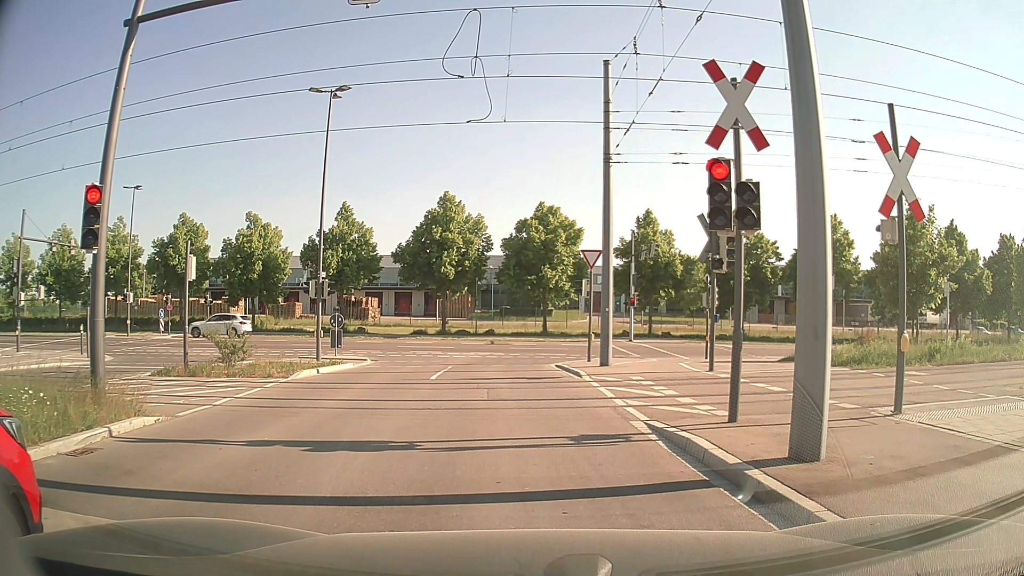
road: tertiary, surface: asphalt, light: Day
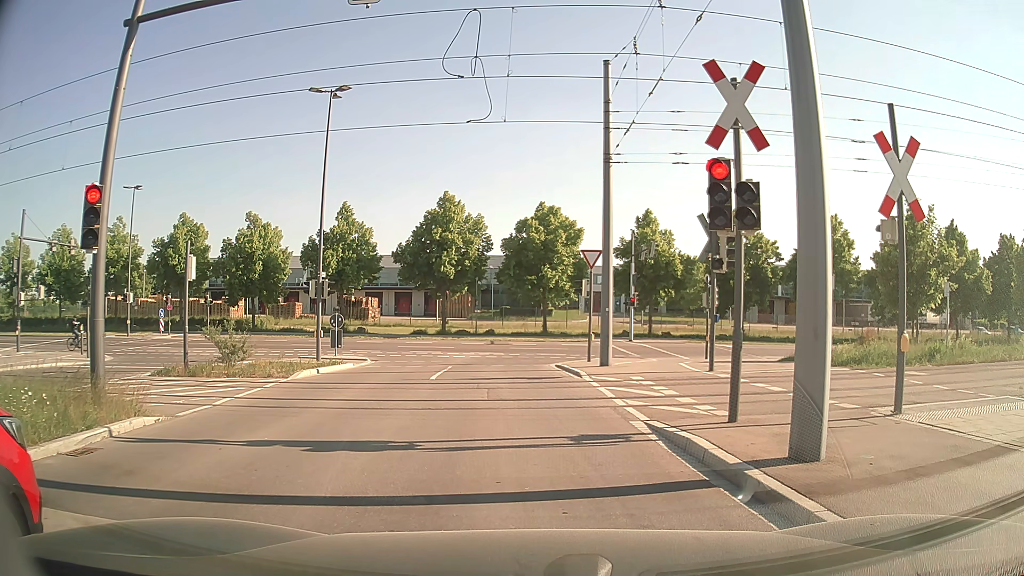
(0.0, 0.0) m; 0°
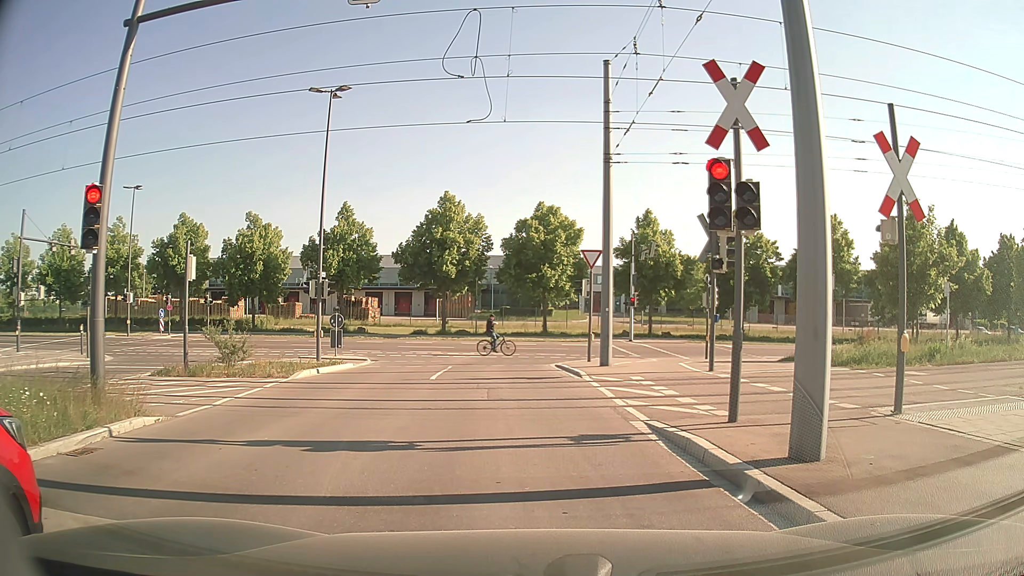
(0.0, 0.0) m; 0°
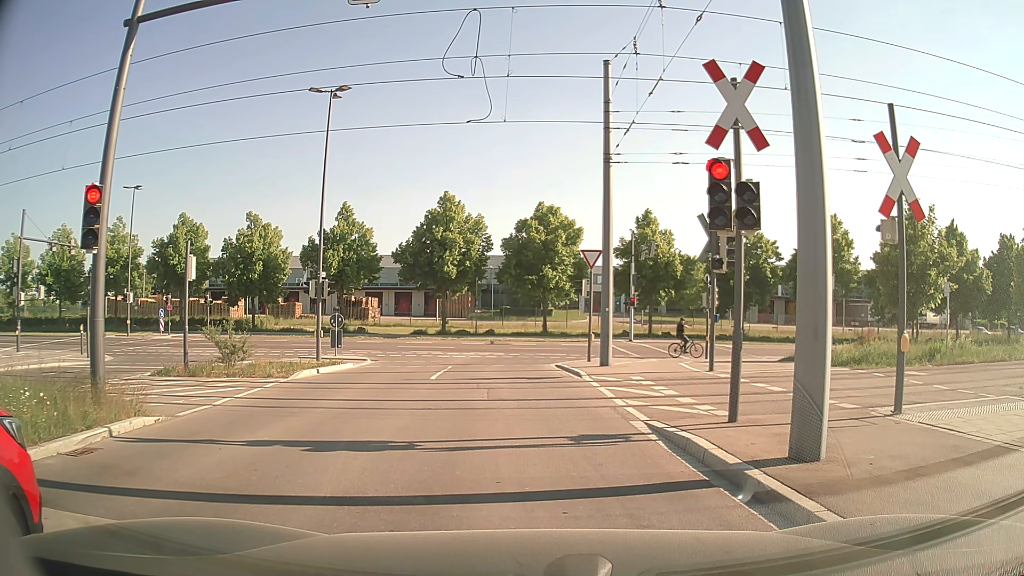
(0.0, 0.0) m; 0°
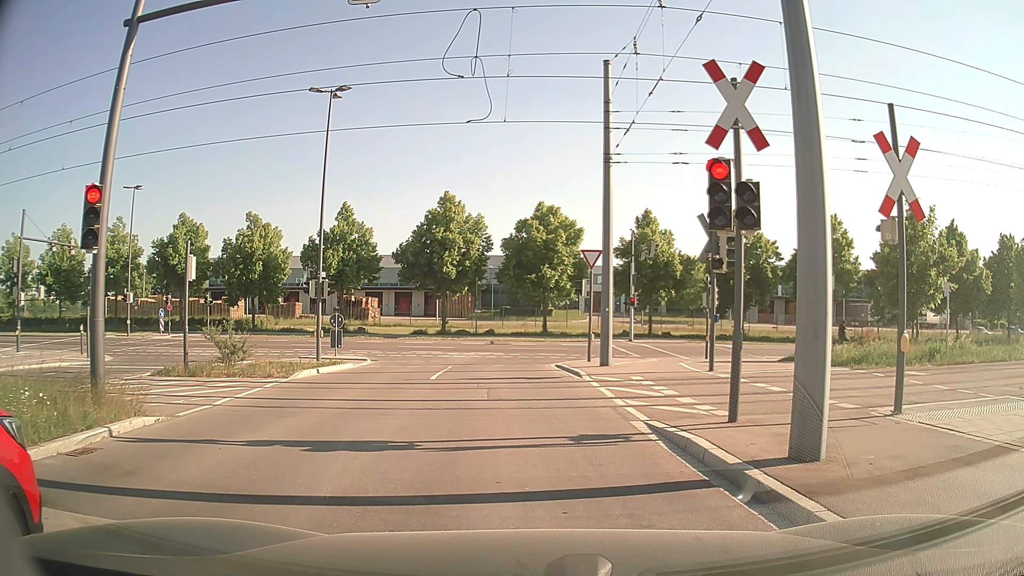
(0.0, 0.0) m; 0°
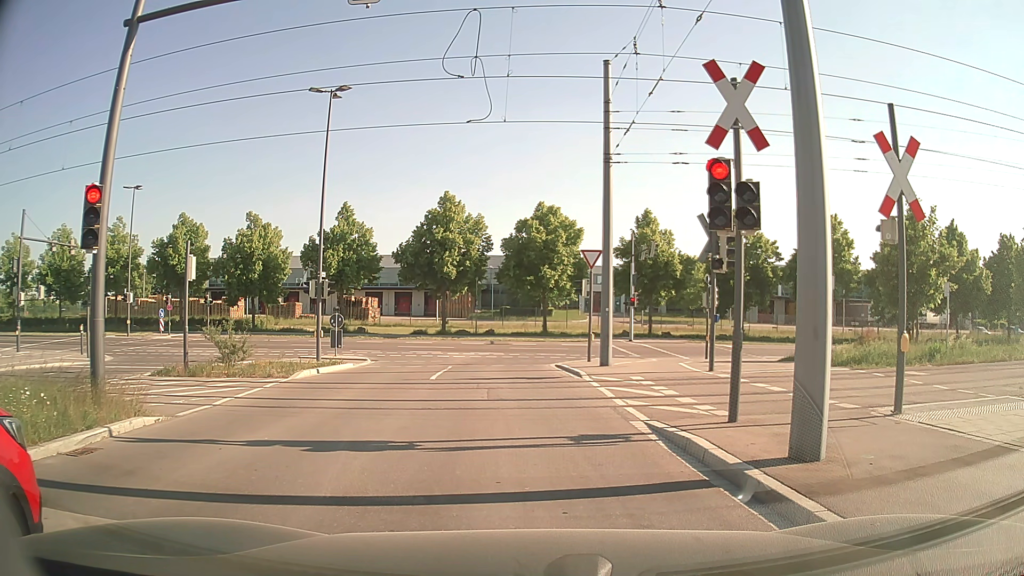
(0.0, 0.0) m; 0°
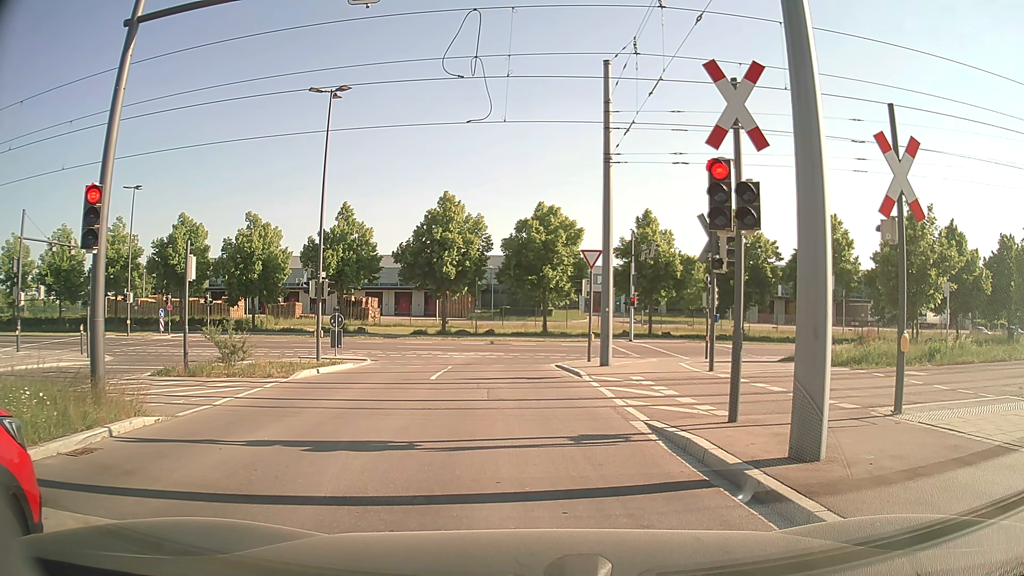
(0.0, 0.0) m; 0°
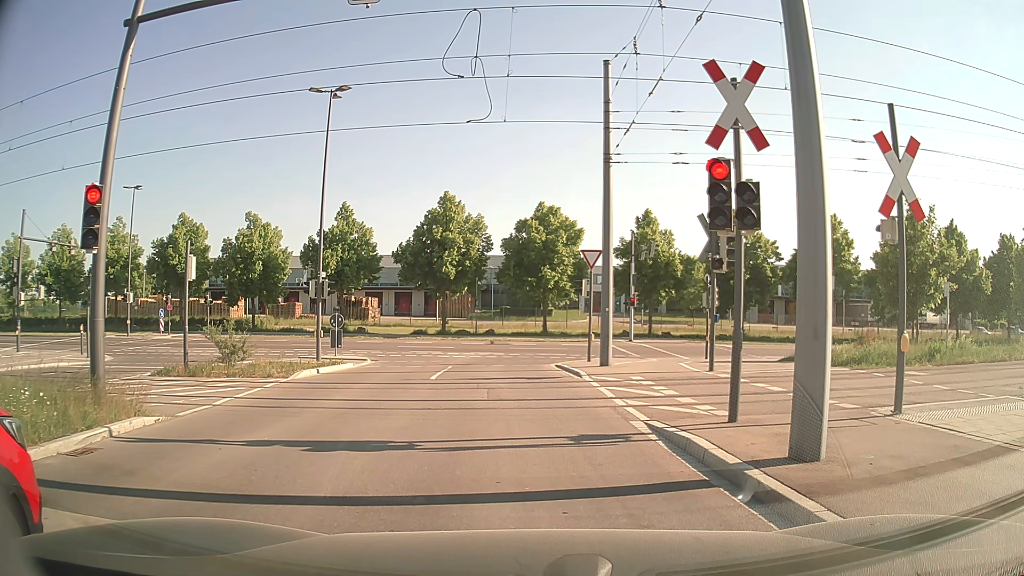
(0.0, 0.0) m; 0°
(0, +10) (-1, +20) (0, +30) (+7, +36) (+17, +38) (+27, +38) (+37, +38) (+47, +39) (+57, +39) (+67, +39) m
